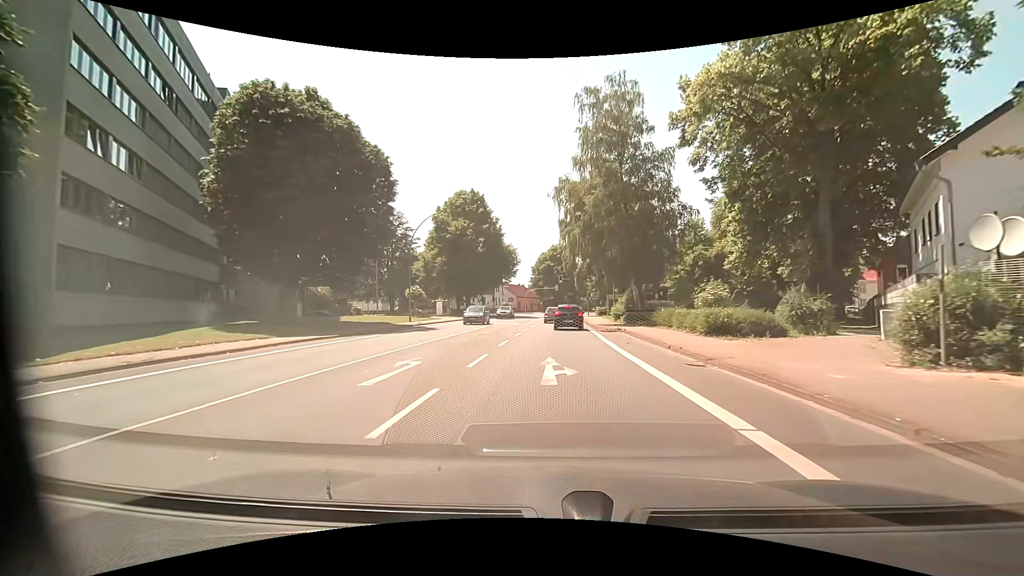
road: primary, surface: asphalt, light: Day
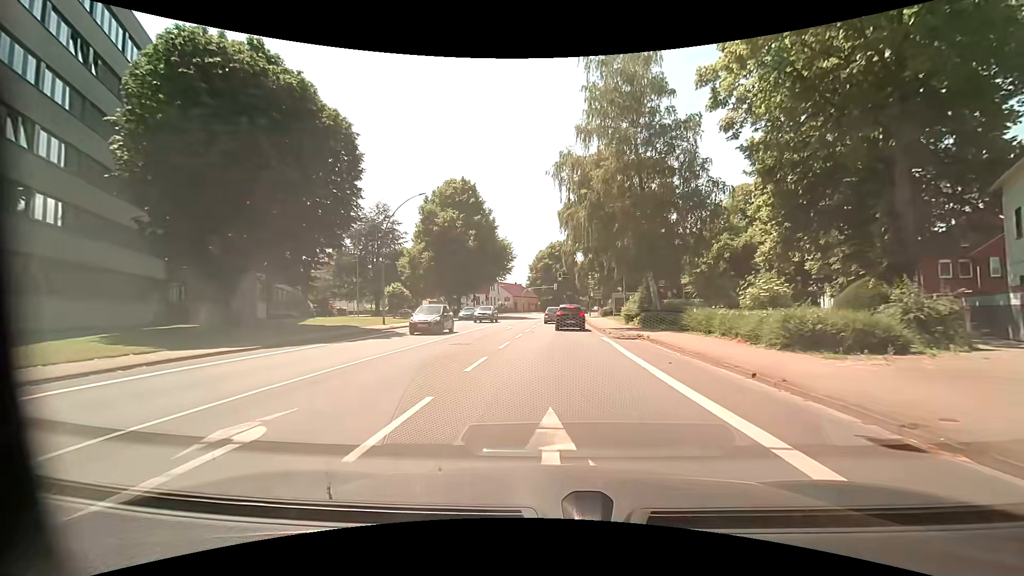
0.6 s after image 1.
(0.0, +6.7) m; 0°
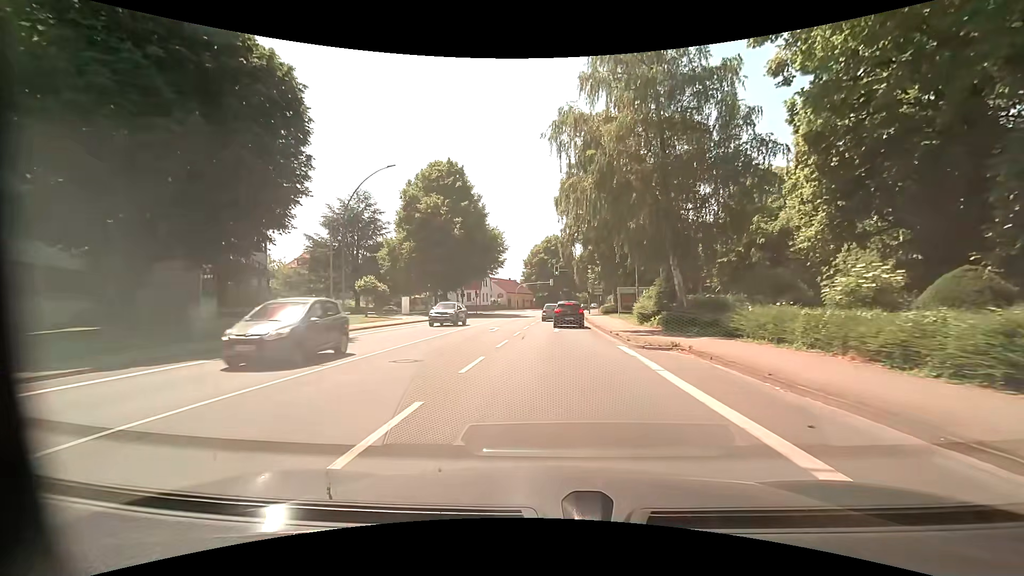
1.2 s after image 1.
(+0.1, +6.6) m; +1°
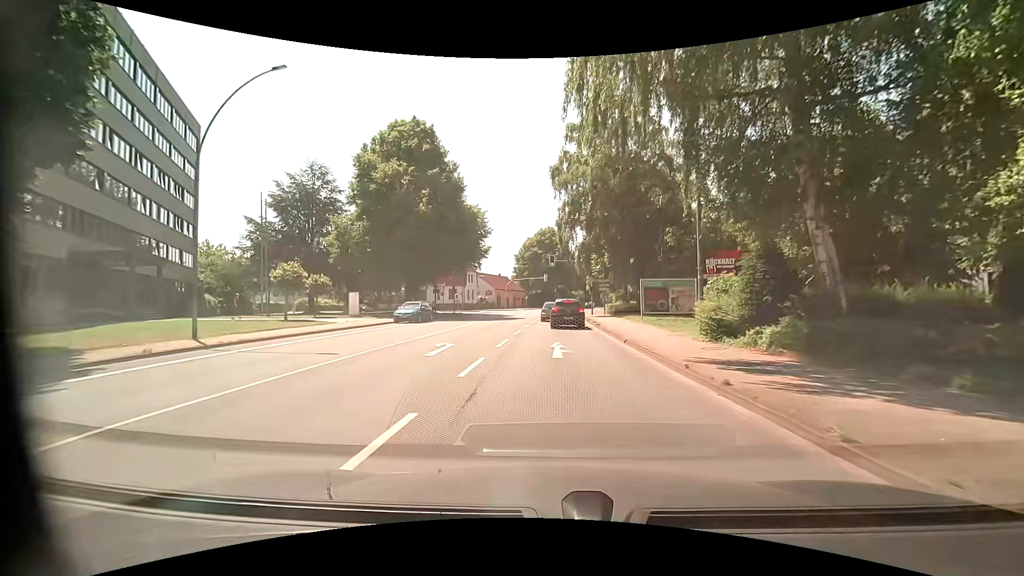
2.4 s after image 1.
(0.0, +12.7) m; 0°
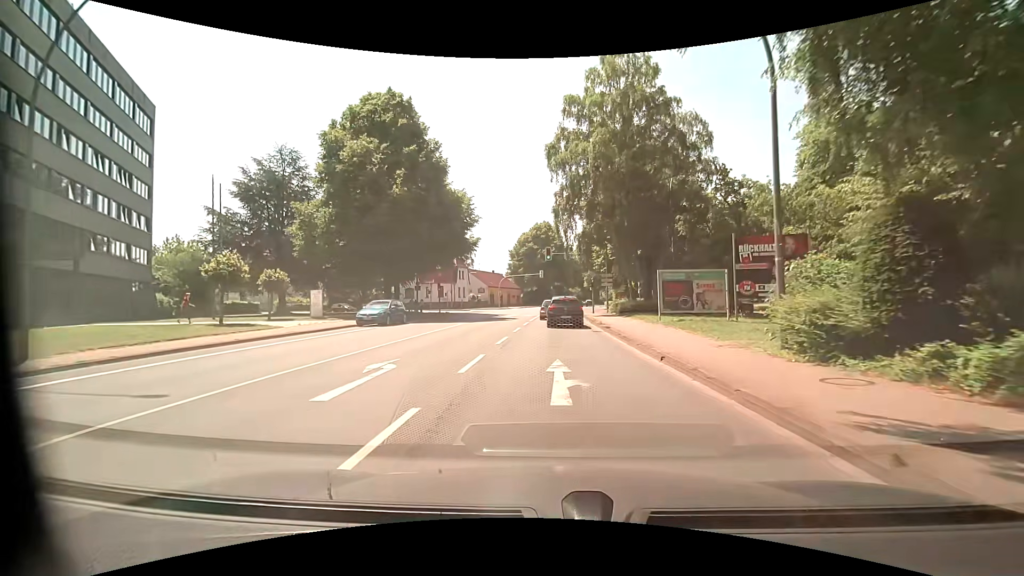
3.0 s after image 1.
(+0.1, +5.8) m; +1°
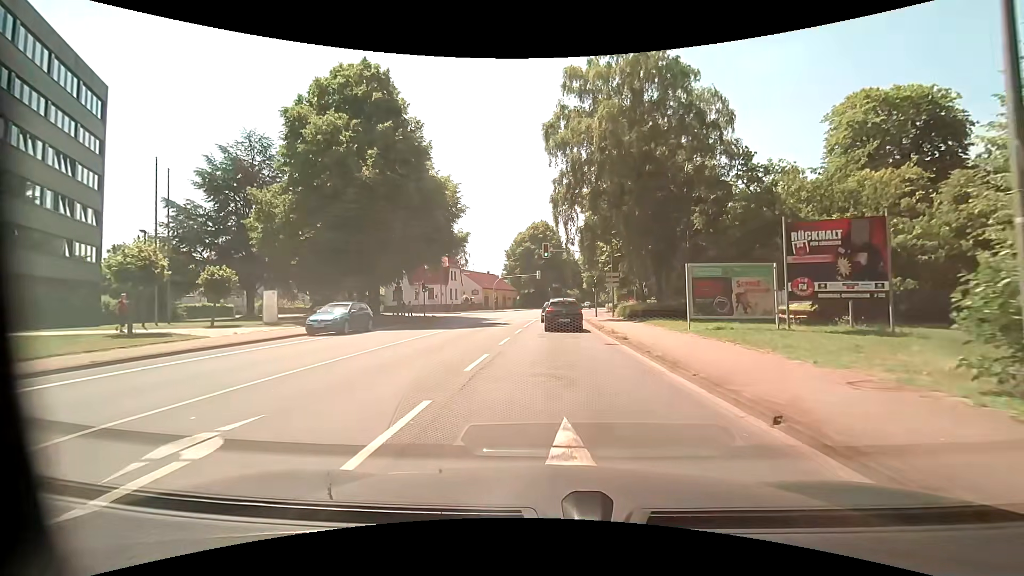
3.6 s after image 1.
(0.0, +5.4) m; 0°
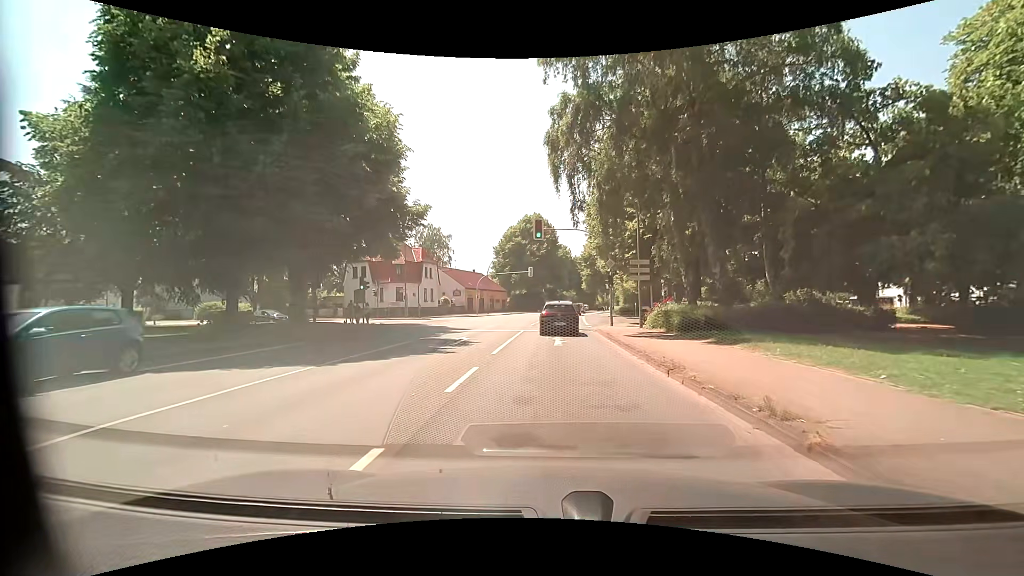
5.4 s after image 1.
(+0.2, +14.0) m; +1°
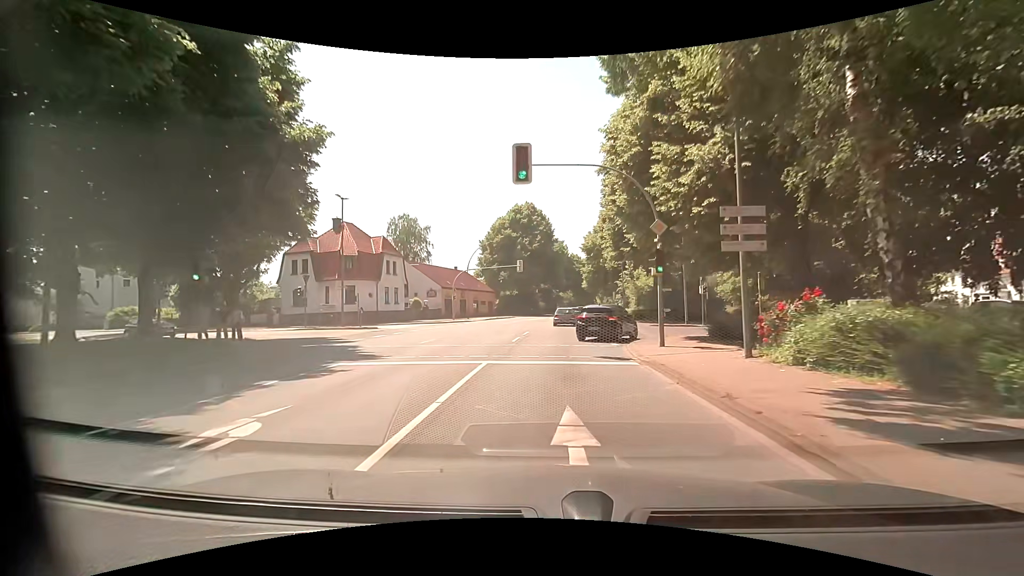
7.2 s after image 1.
(+0.2, +15.2) m; +1°
(0, +10) (0, +20) (+1, +30) (+1, +40) (+2, +50) (+3, +60) (+4, +70) (+5, +80) (+7, +90) (+8, +100) m
